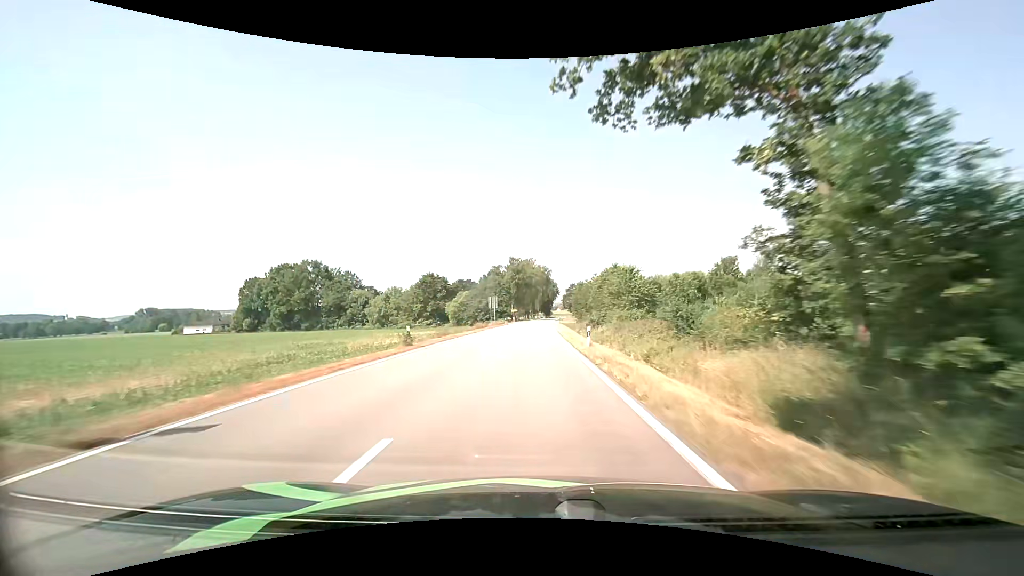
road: tertiary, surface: asphalt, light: Day
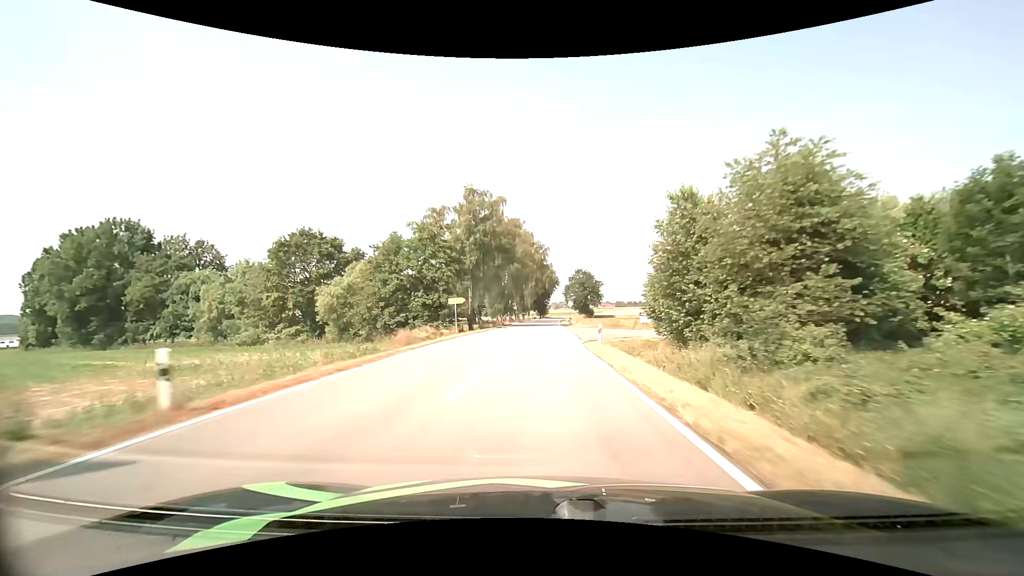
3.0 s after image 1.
(+0.4, +68.2) m; +1°
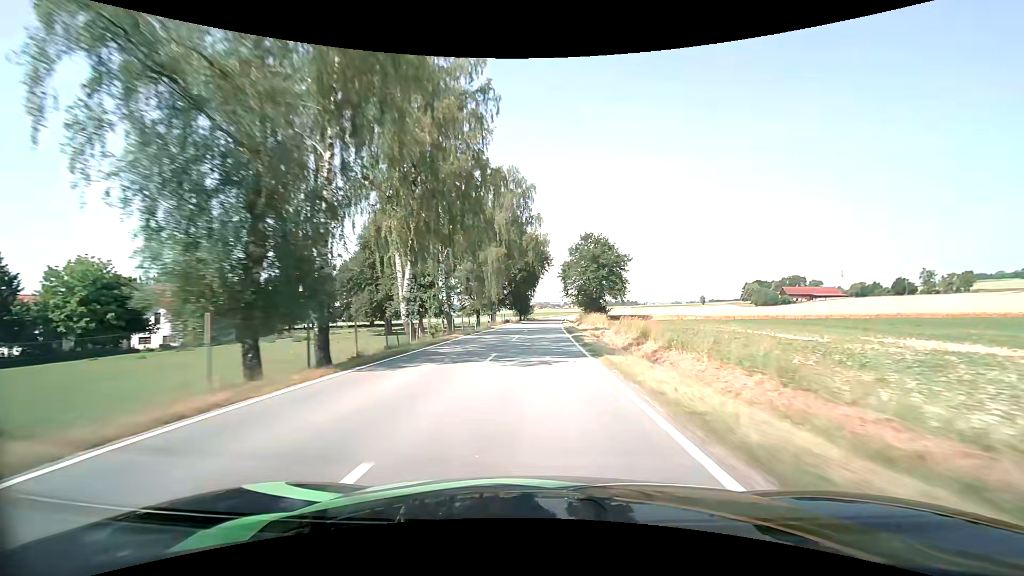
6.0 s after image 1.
(+1.4, +69.4) m; +2°
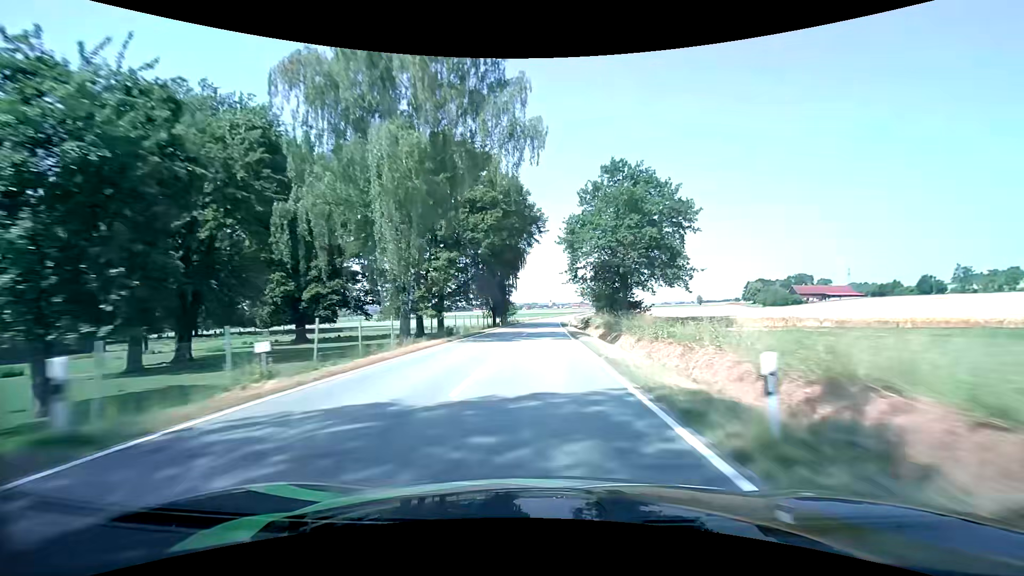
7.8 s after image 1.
(+0.4, +42.1) m; +1°
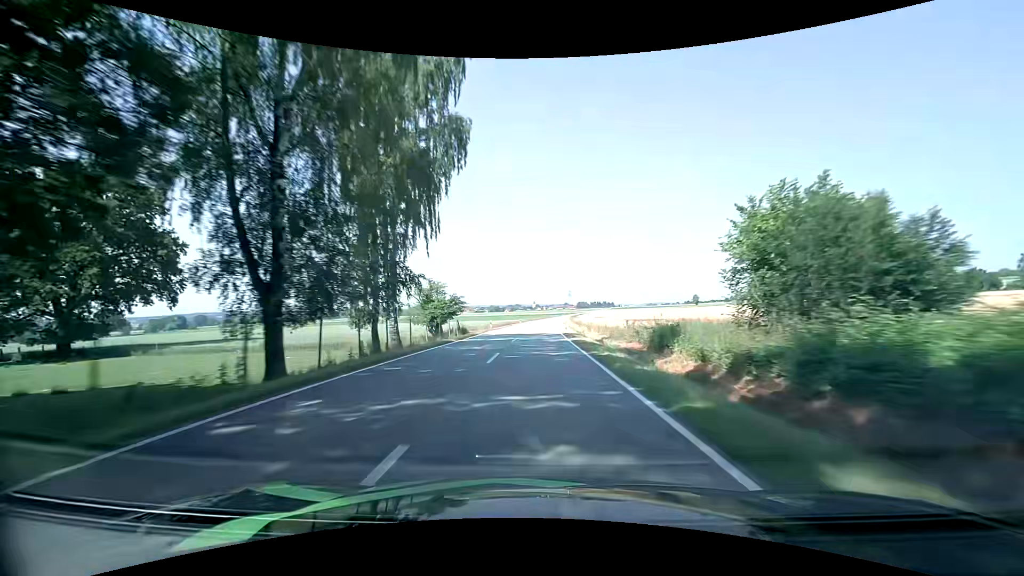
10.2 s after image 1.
(+1.0, +56.6) m; +2°
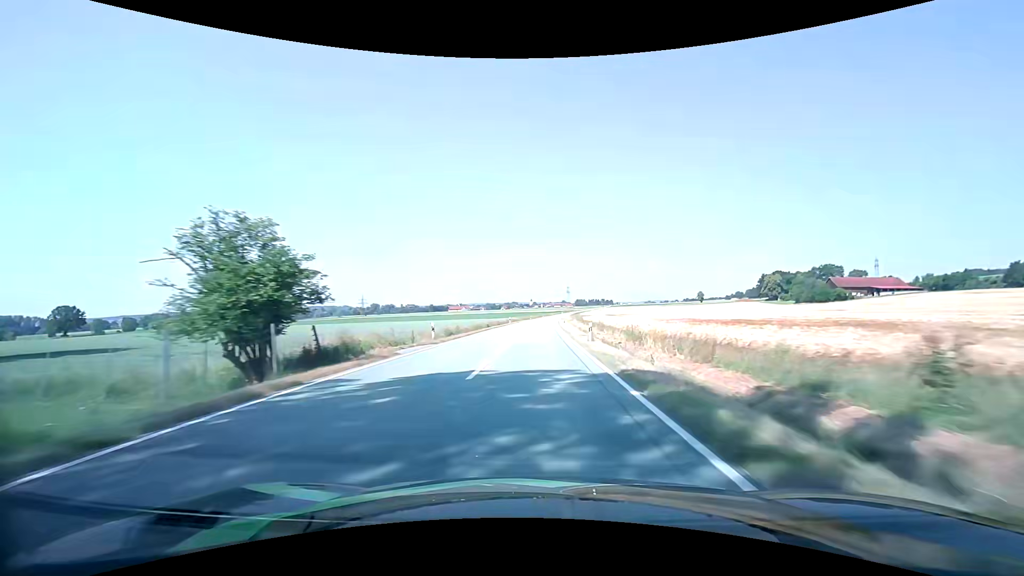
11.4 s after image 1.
(+0.1, +28.3) m; 0°
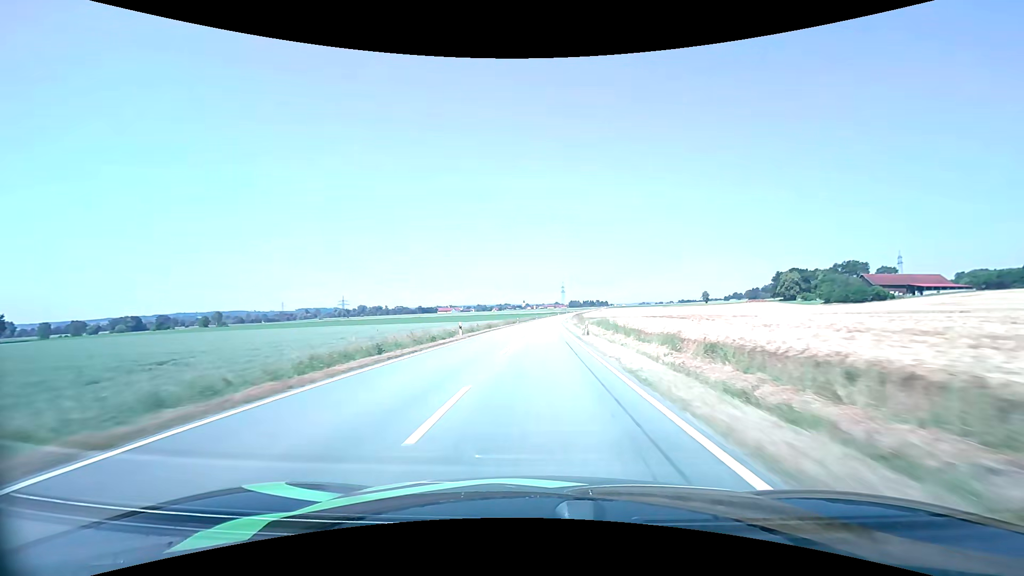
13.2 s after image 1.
(+0.3, +42.4) m; +1°
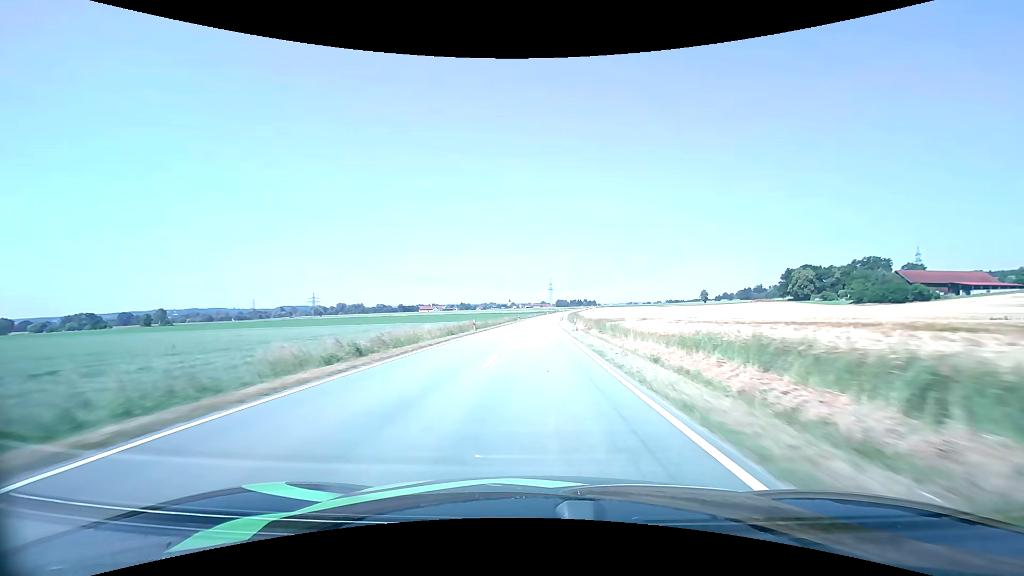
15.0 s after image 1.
(+0.6, +42.7) m; +2°
(0, +10) (0, +20) (0, +30) (0, +40) (+1, +50) (+1, +60) (+1, +70) (+1, +80) (+2, +90) (+2, +100) m
